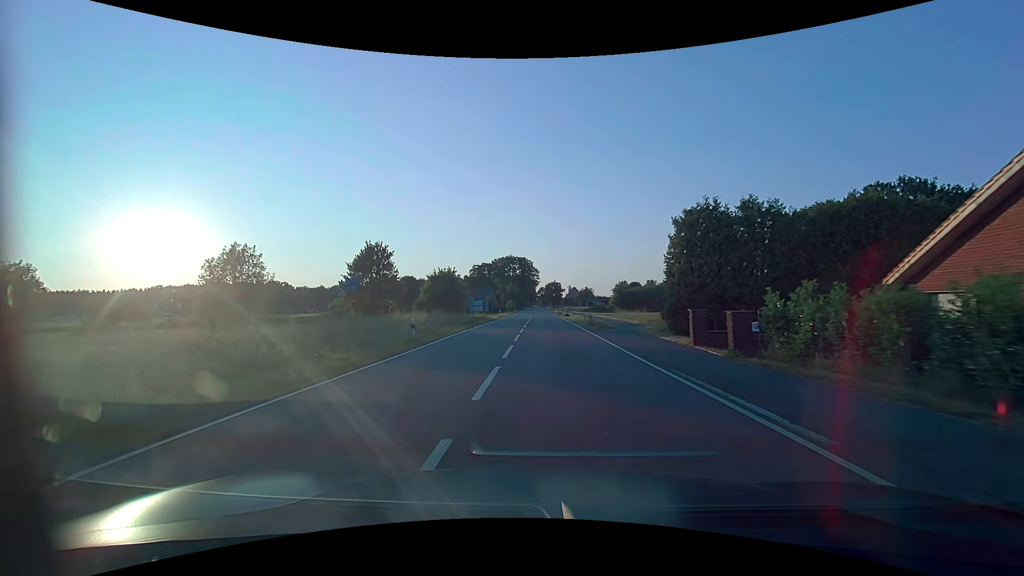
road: tertiary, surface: asphalt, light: Day
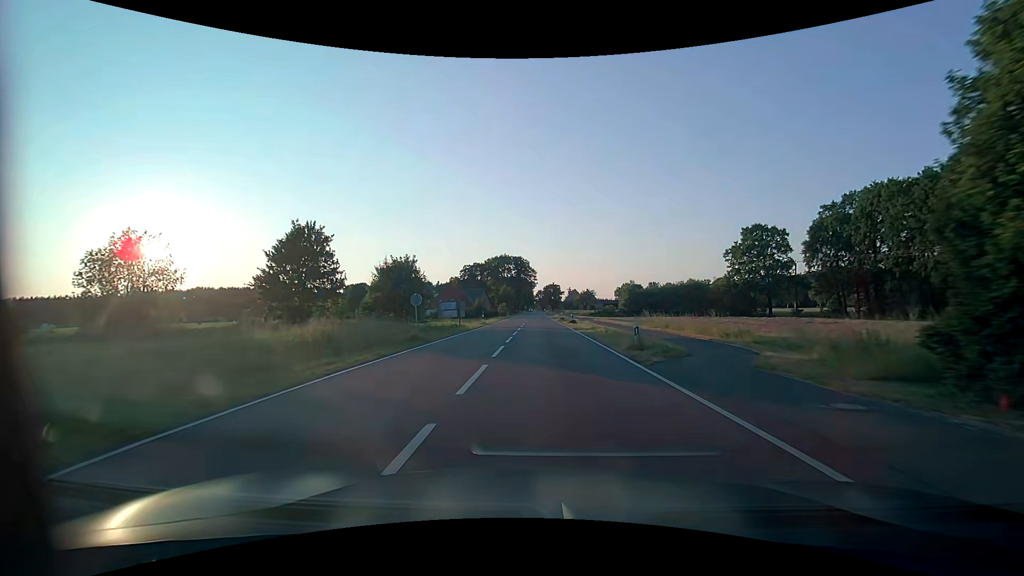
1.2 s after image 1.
(0.0, +18.0) m; 0°
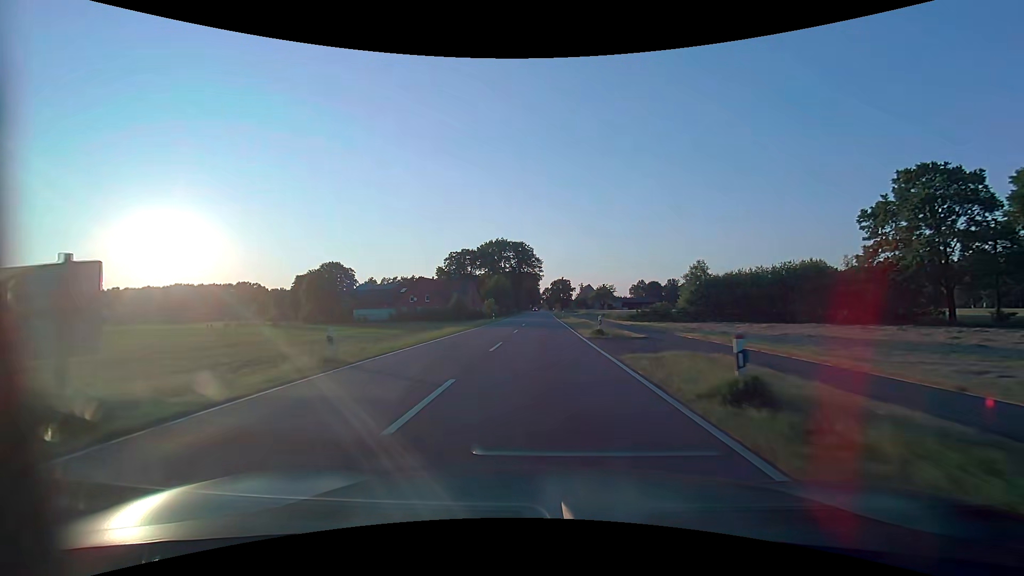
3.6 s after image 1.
(-0.2, +39.4) m; -1°
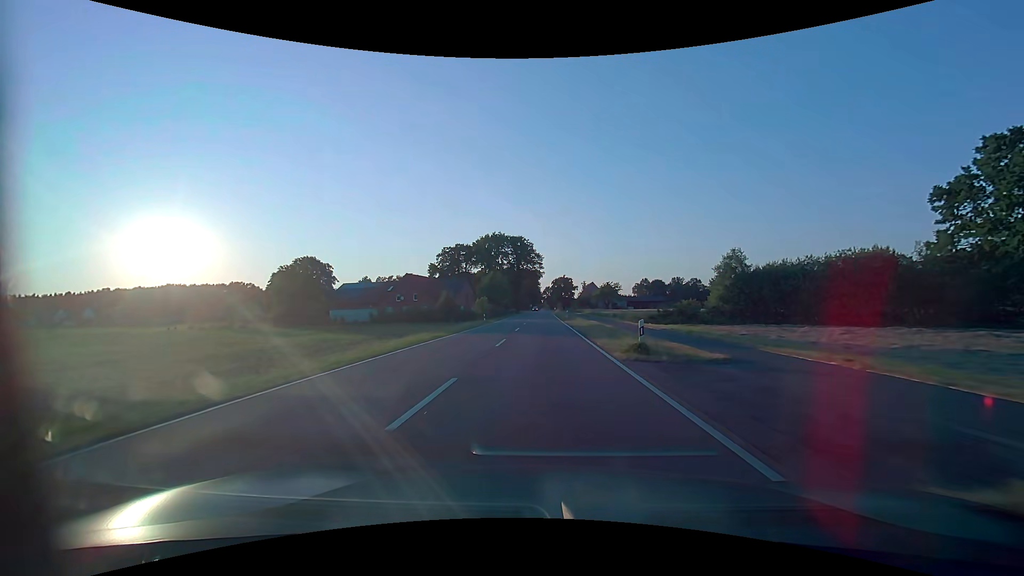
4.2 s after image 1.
(0.0, +10.6) m; 0°
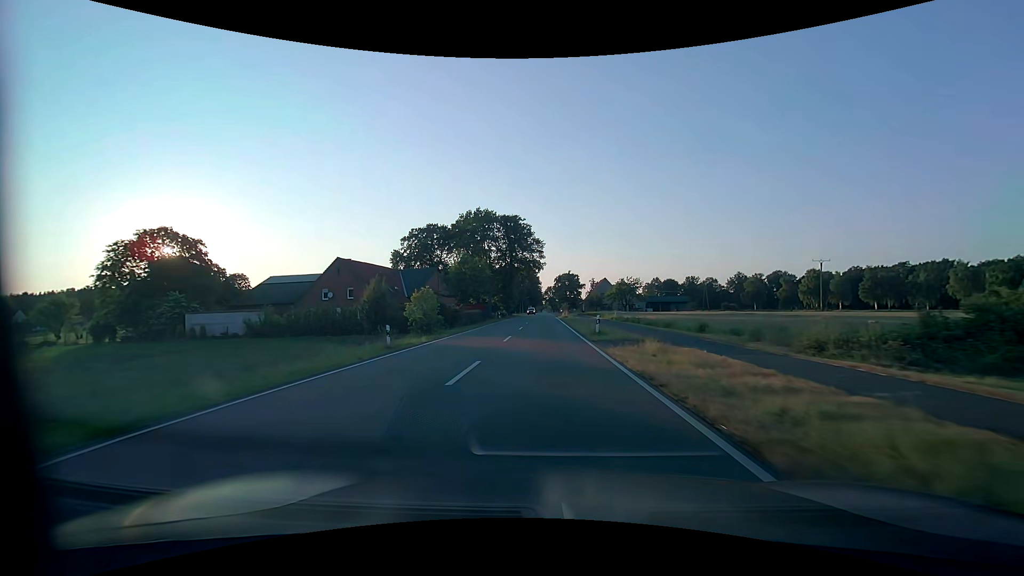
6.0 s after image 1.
(-0.1, +33.4) m; 0°
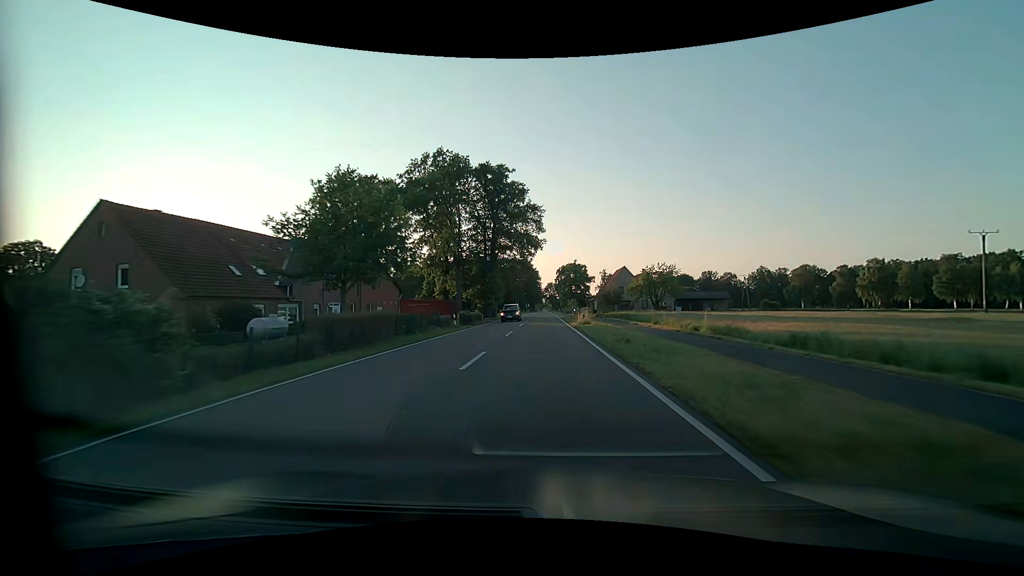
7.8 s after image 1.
(0.0, +34.9) m; 0°
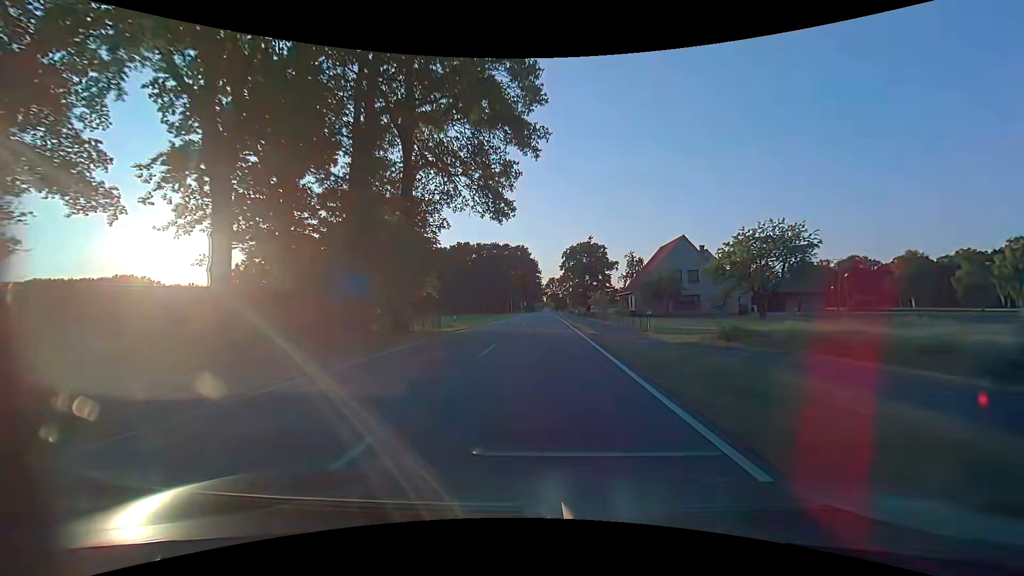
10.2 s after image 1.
(-0.1, +45.8) m; 0°
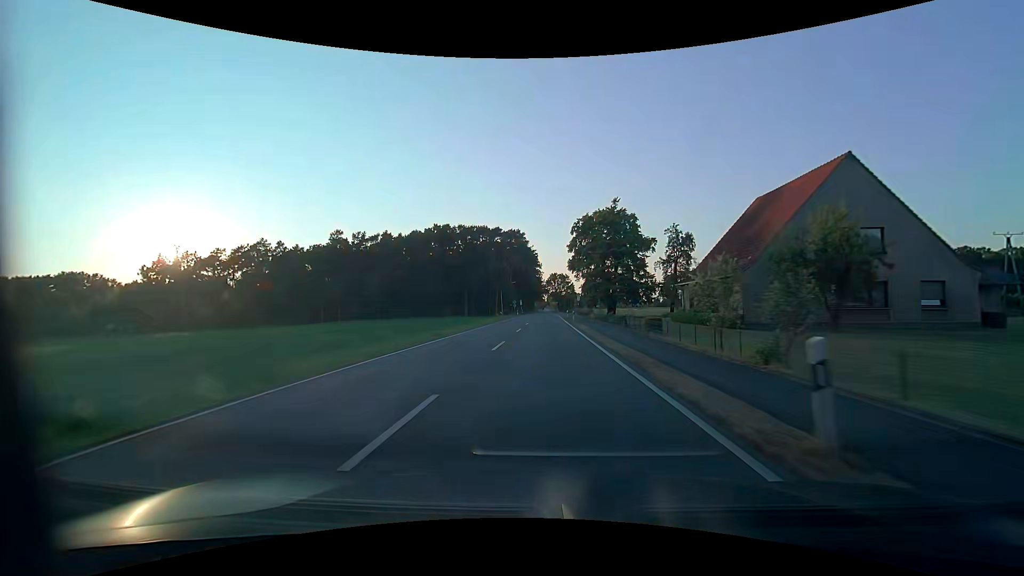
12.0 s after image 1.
(-0.1, +34.0) m; 0°
(0, +10) (0, +20) (0, +30) (0, +40) (0, +50) (0, +60) (0, +70) (0, +80) (0, +90) (0, +100) m
